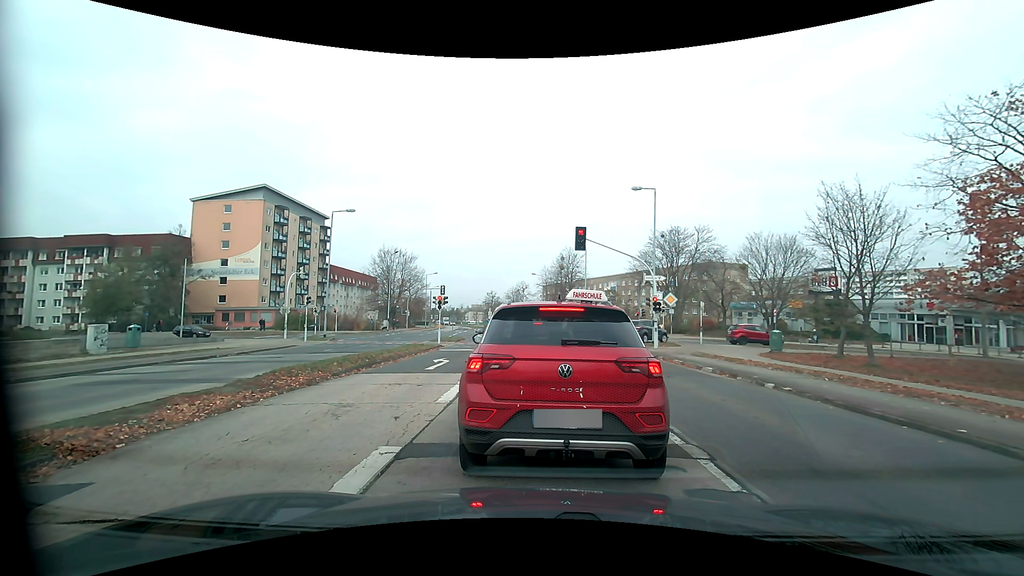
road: tertiary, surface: concrete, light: Day
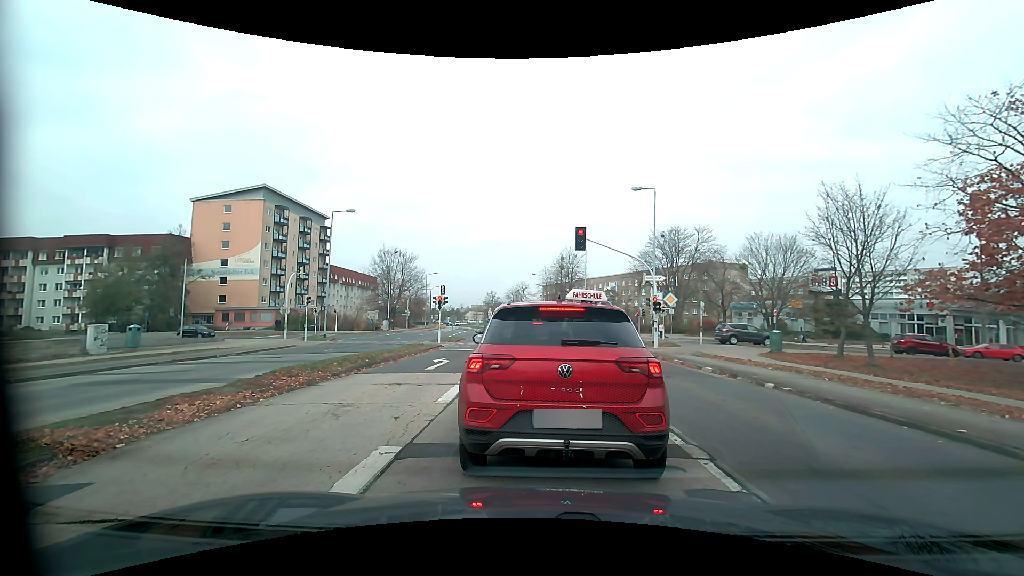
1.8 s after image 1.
(0.0, 0.0) m; 0°
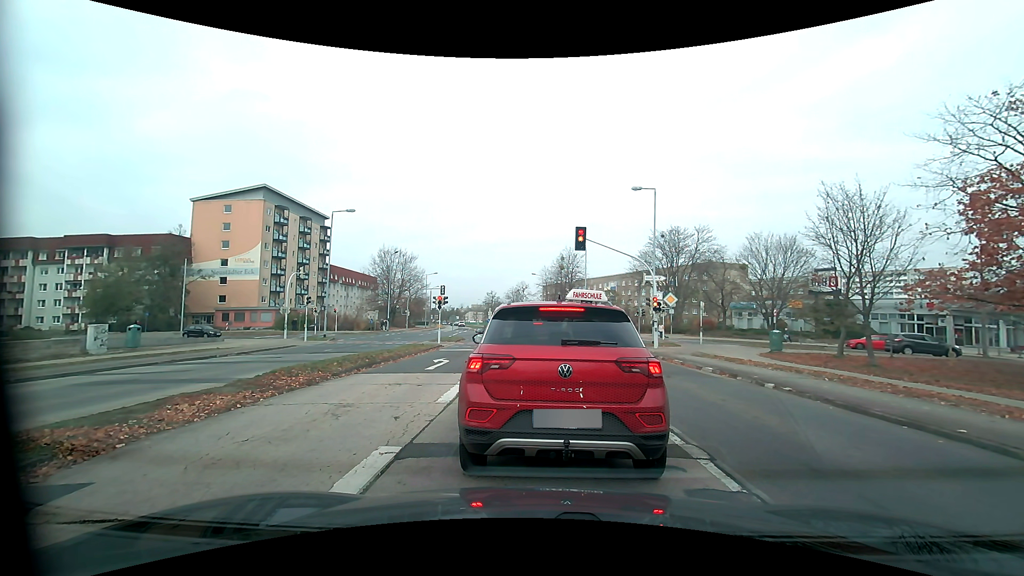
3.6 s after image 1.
(0.0, 0.0) m; 0°
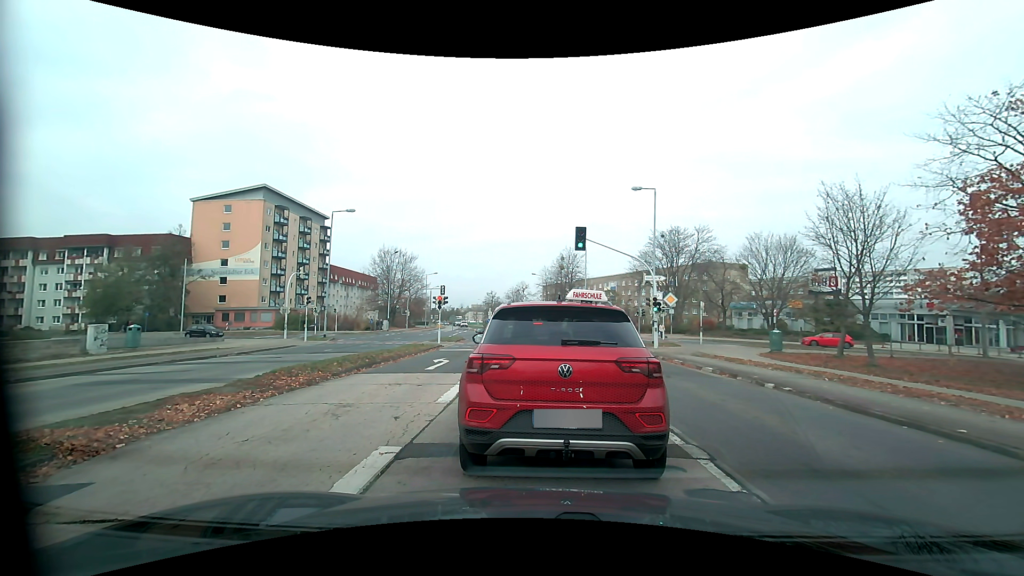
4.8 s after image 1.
(0.0, 0.0) m; 0°
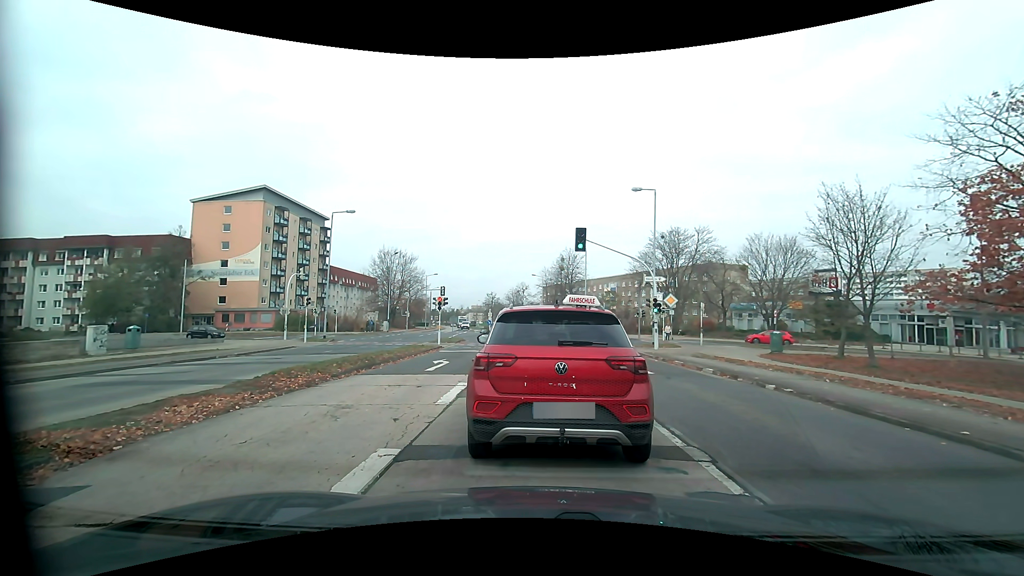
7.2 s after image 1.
(0.0, 0.0) m; 0°
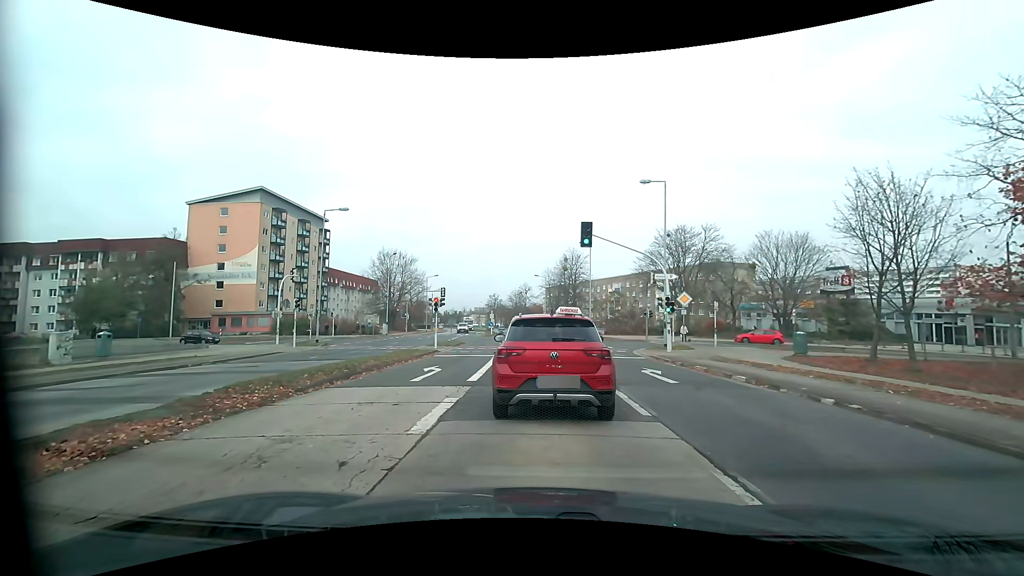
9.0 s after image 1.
(-0.1, +2.3) m; 0°
